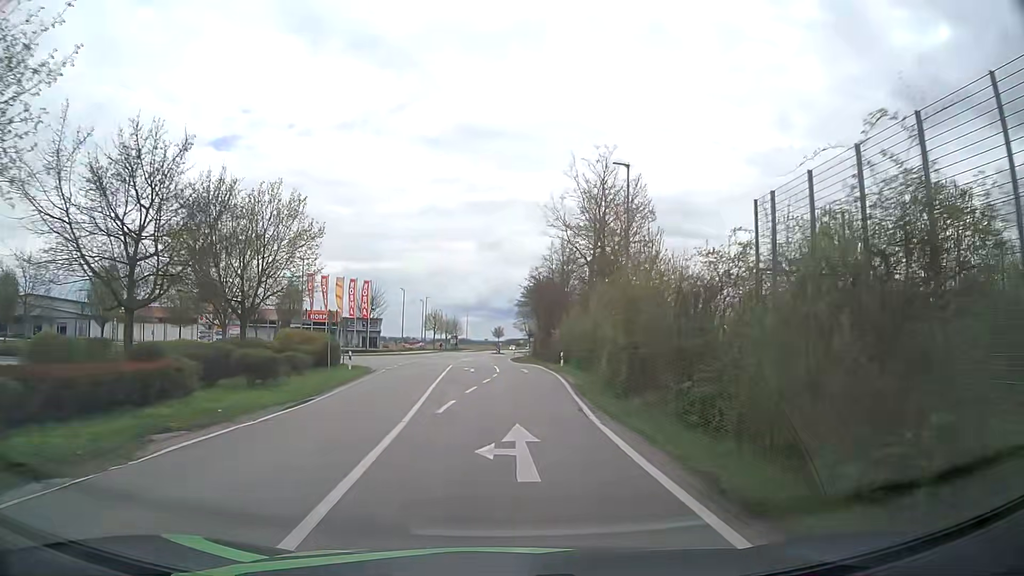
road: tertiary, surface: asphalt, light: Day
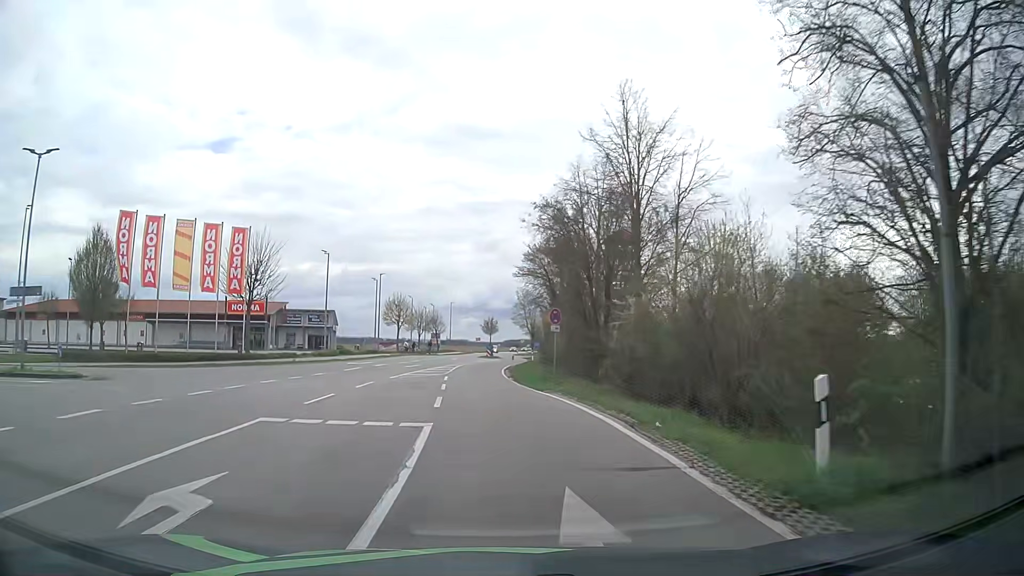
(+0.5, +35.4) m; 0°
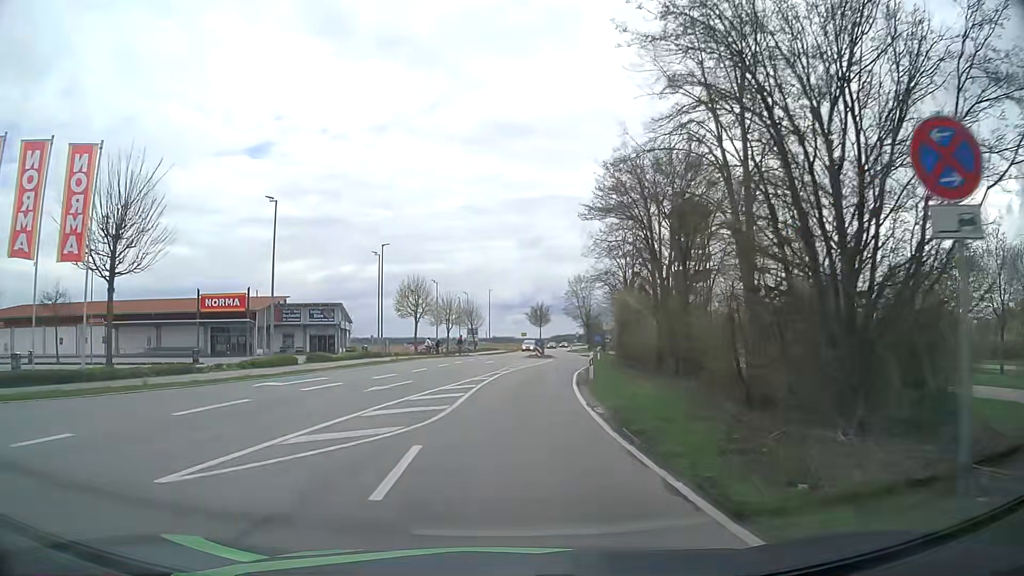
(-0.8, +20.9) m; -4°
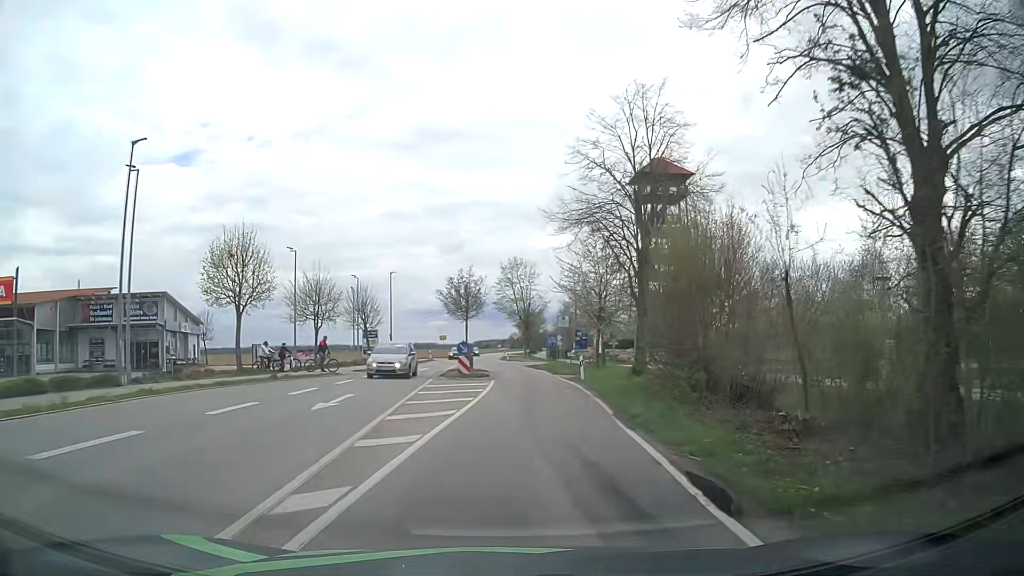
(+0.9, +28.4) m; +6°
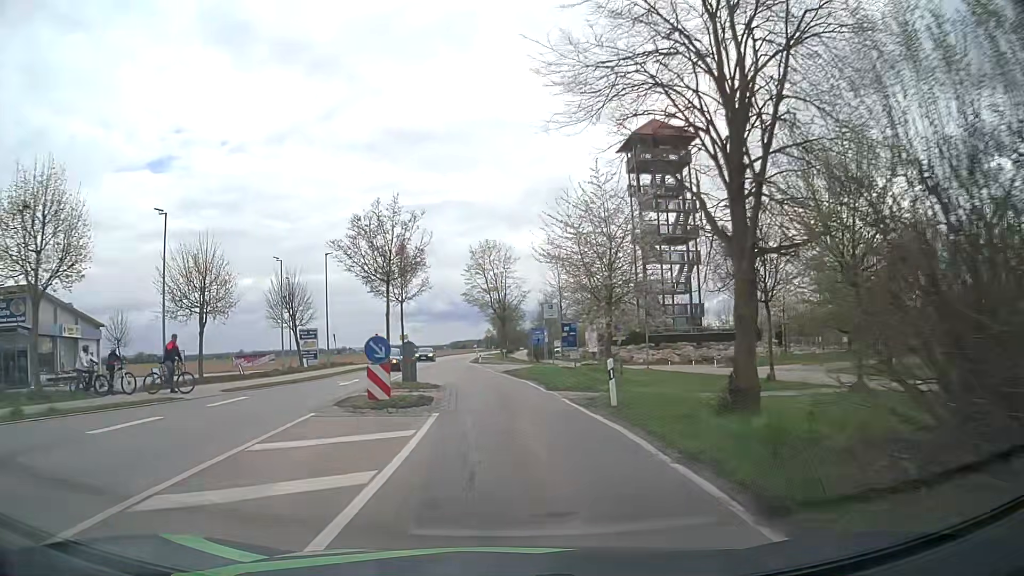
(+0.4, +14.4) m; +2°
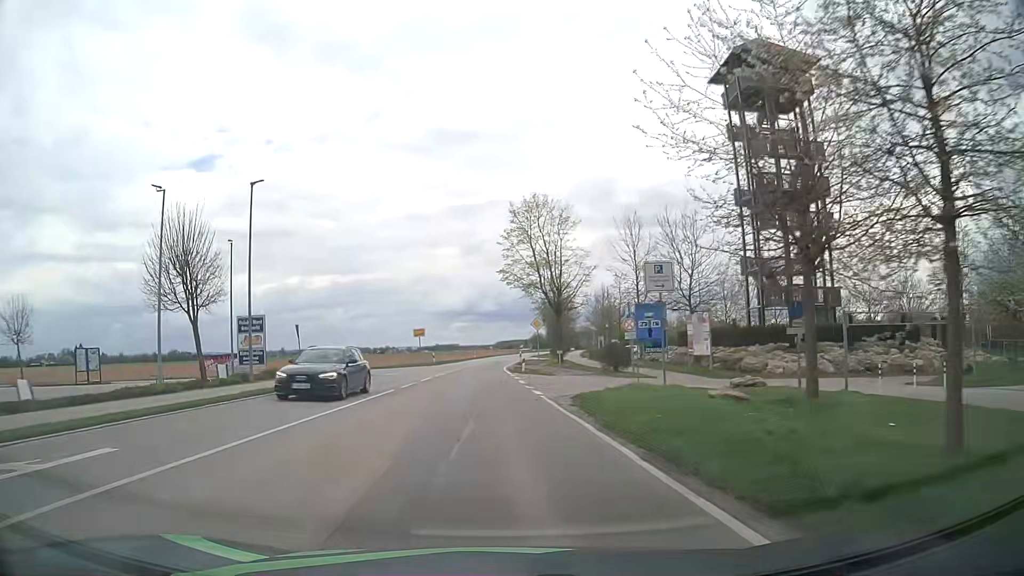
(-0.6, +22.1) m; -4°
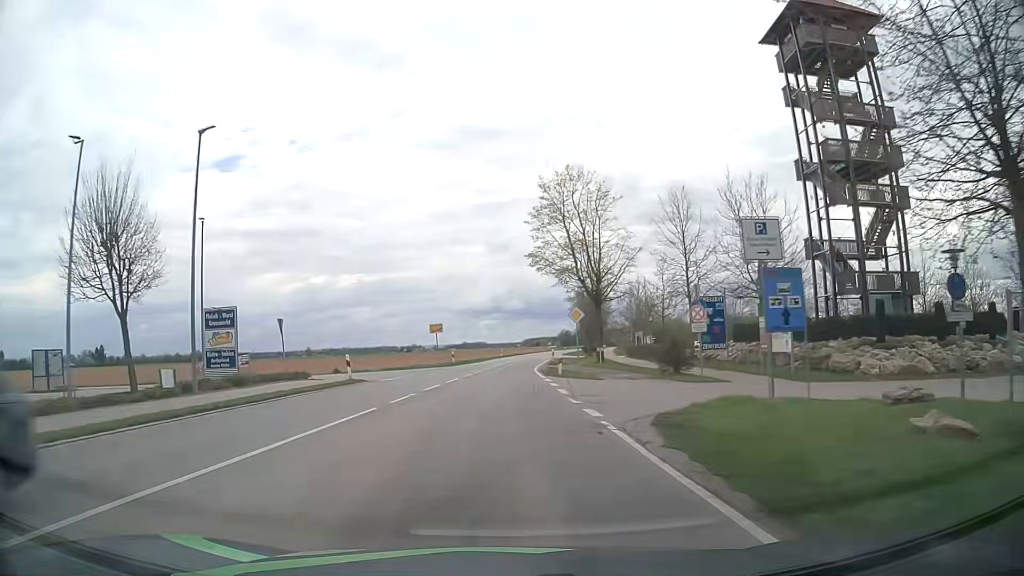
(-0.1, +7.6) m; -2°
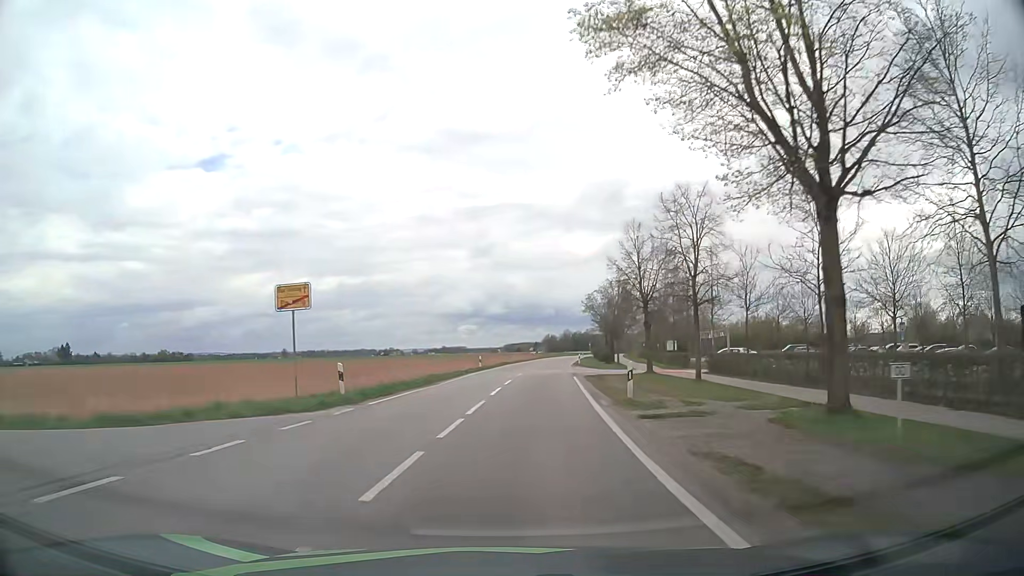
(-0.3, +32.8) m; +2°
(0, +10) (+1, +20) (+1, +30) (+2, +40) (+3, +50) (+4, +60) (+5, +70) (+6, +80) (+7, +90) (+9, +100) m
